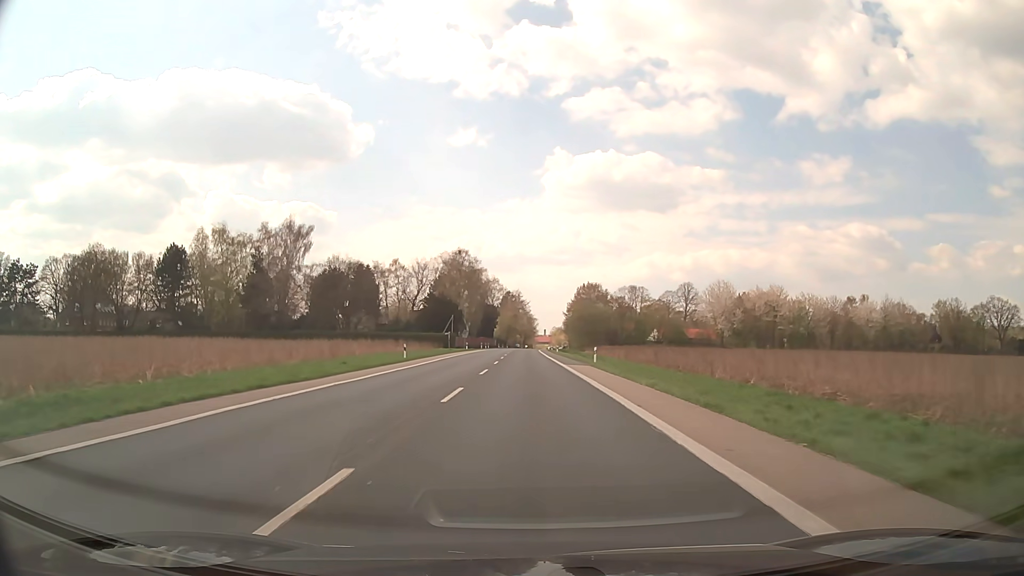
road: secondary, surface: asphalt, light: Day
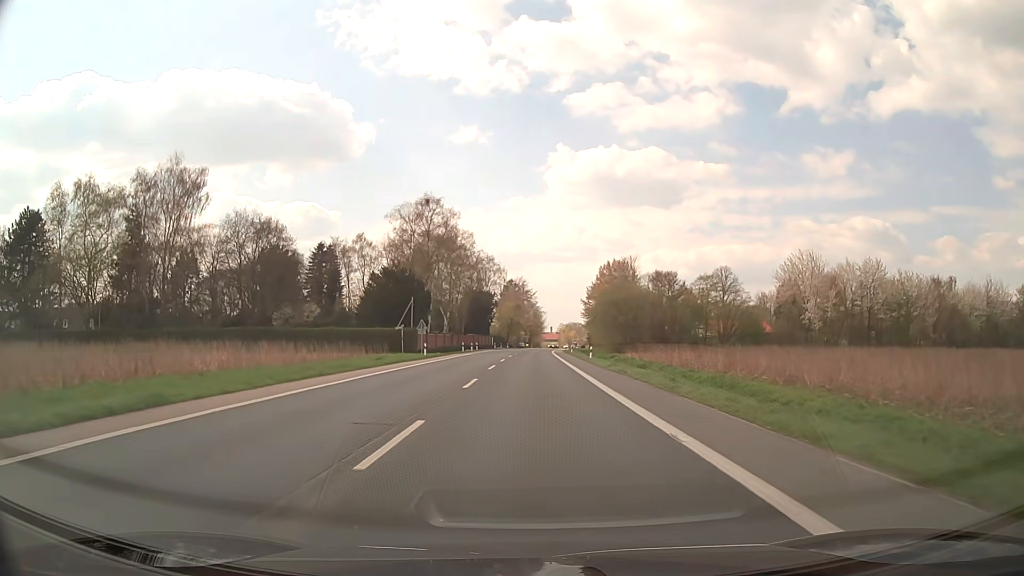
(-0.2, +43.4) m; 0°
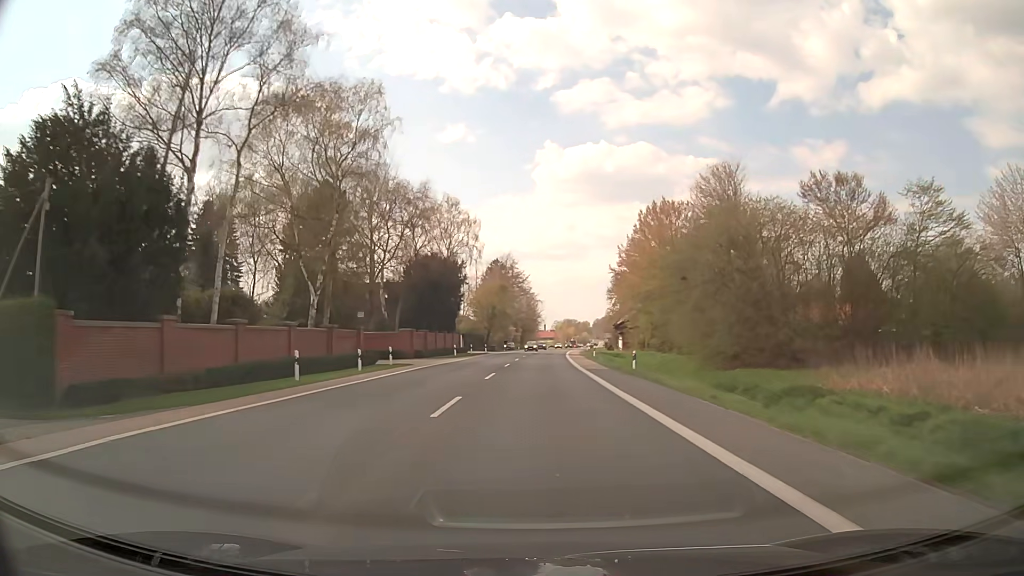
(+0.1, +54.5) m; 0°
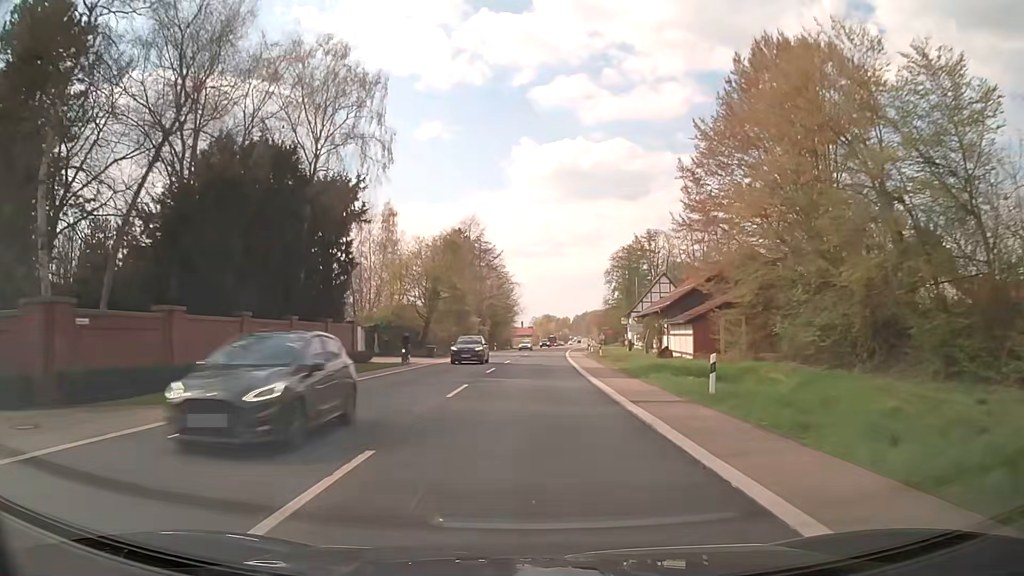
(+0.8, +43.6) m; +2°
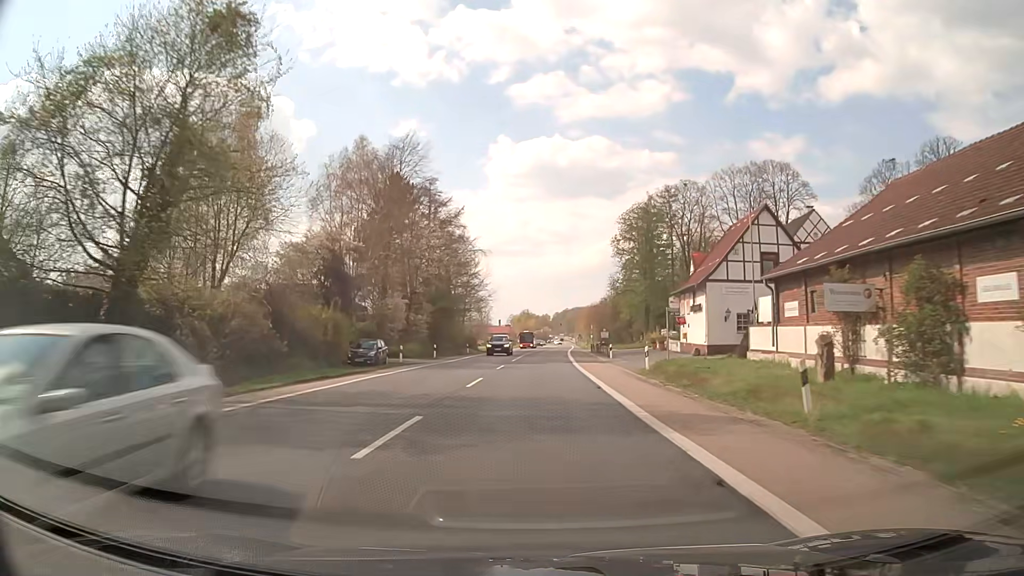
(+0.9, +43.6) m; +2°
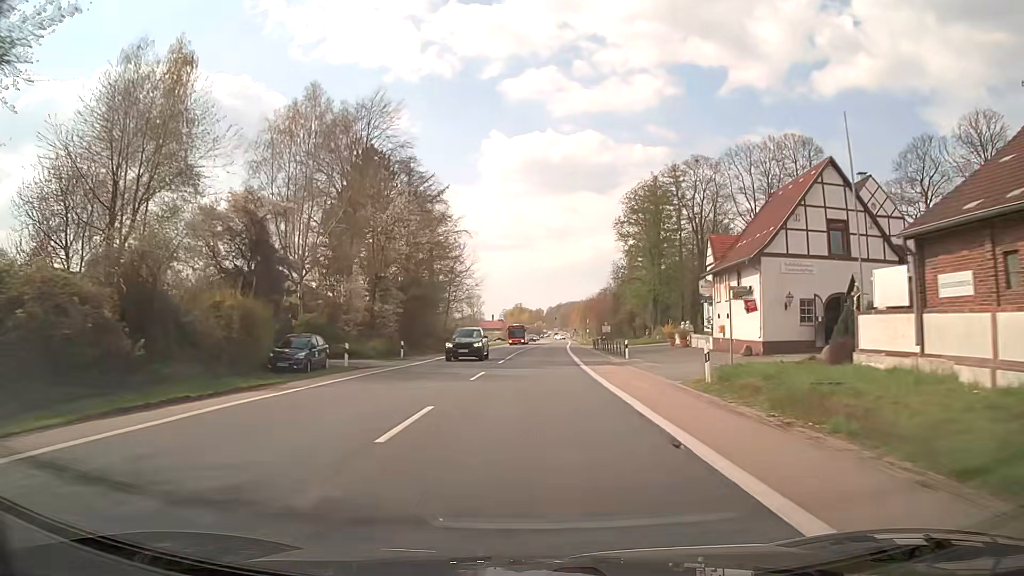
(+0.1, +10.9) m; +1°
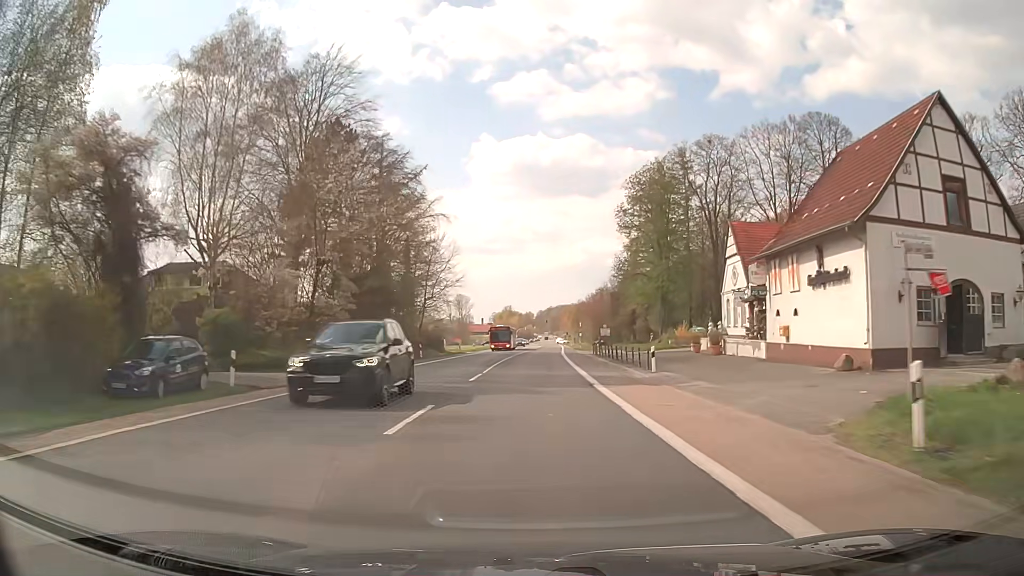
(0.0, +10.9) m; +1°
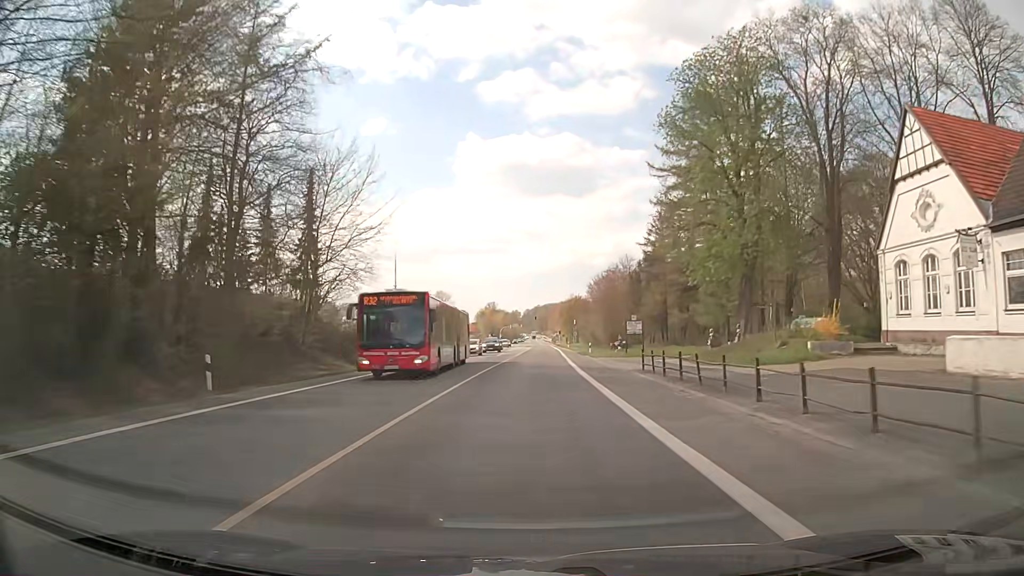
(+0.3, +32.7) m; +1°
(0, +10) (0, +20) (0, +30) (0, +40) (0, +50) (0, +60) (+1, +70) (+1, +80) (+1, +90) (+1, +100) m
